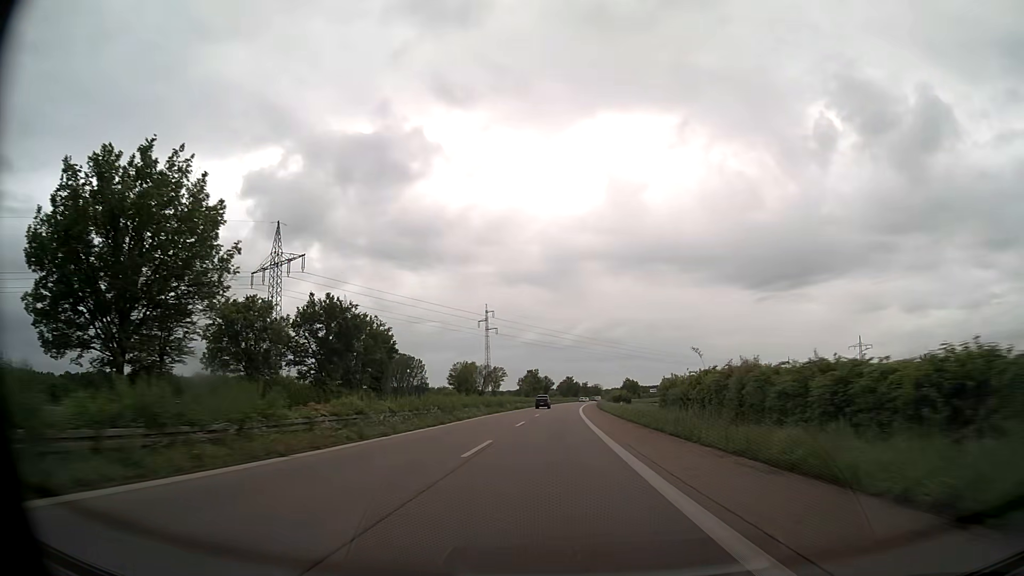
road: trunk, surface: asphalt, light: Day
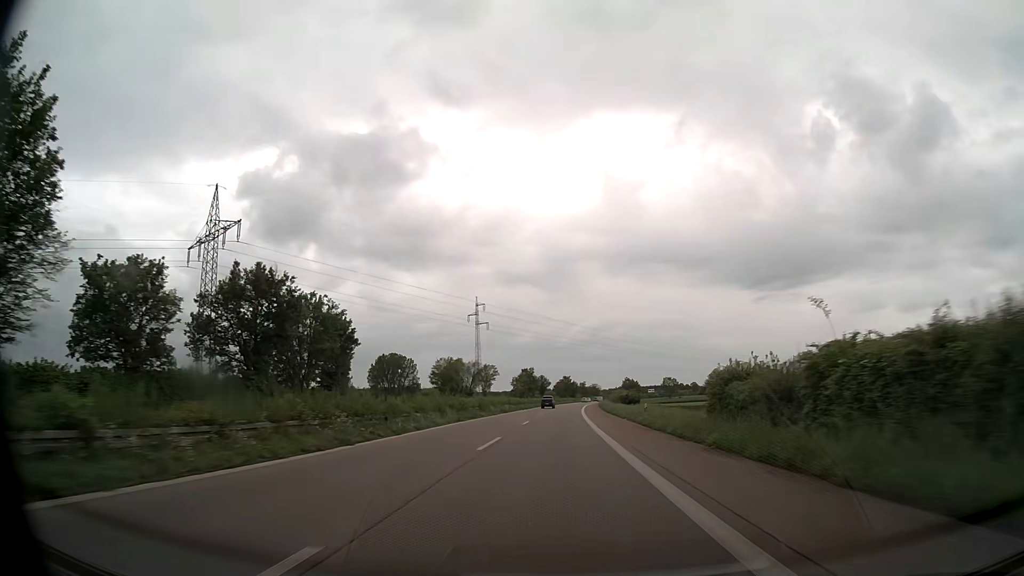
(0.0, +15.5) m; 0°
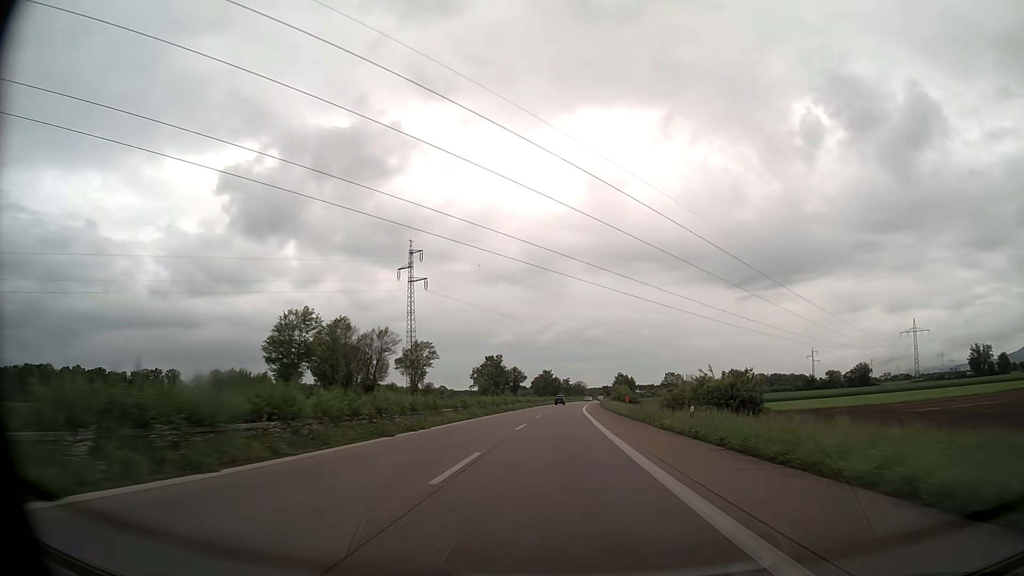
(+0.9, +61.9) m; +2°
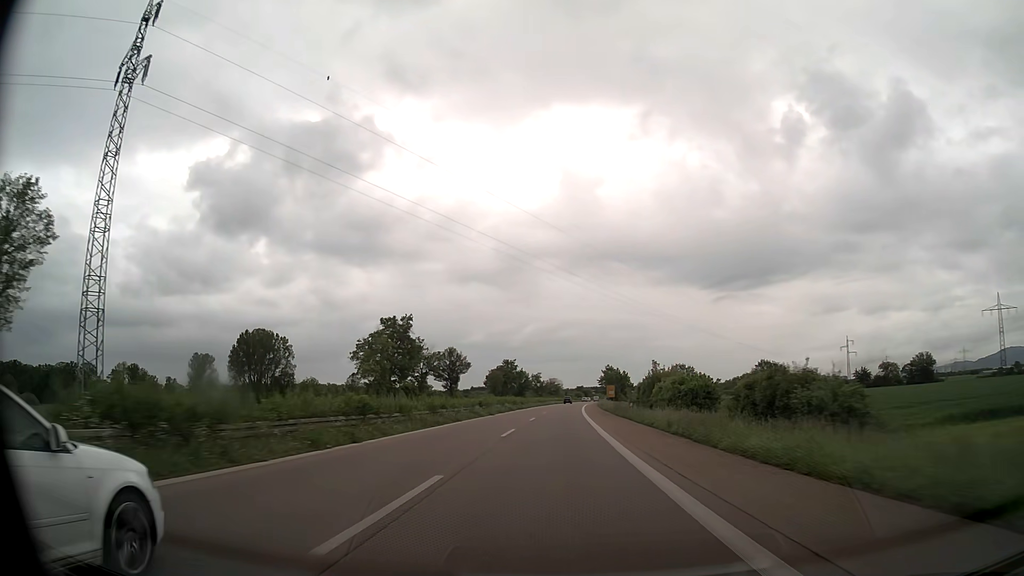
(+1.7, +77.3) m; +2°
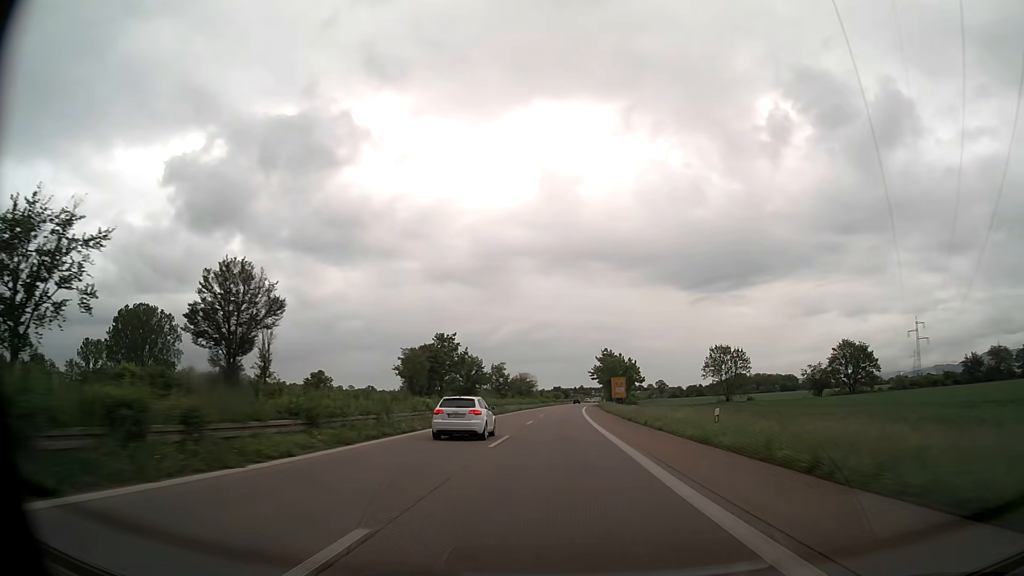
(+1.5, +77.3) m; +2°
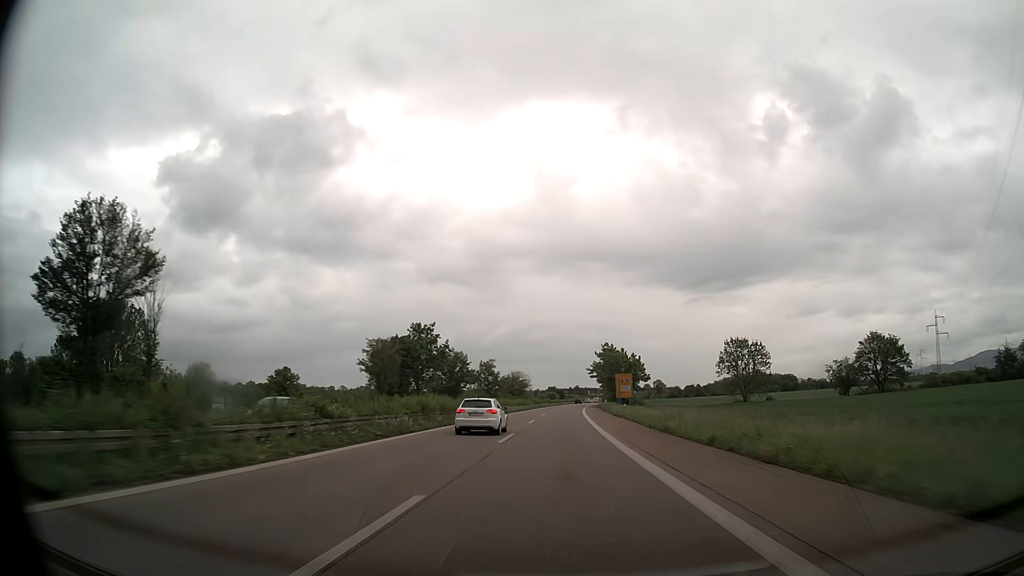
(+0.1, +15.5) m; 0°
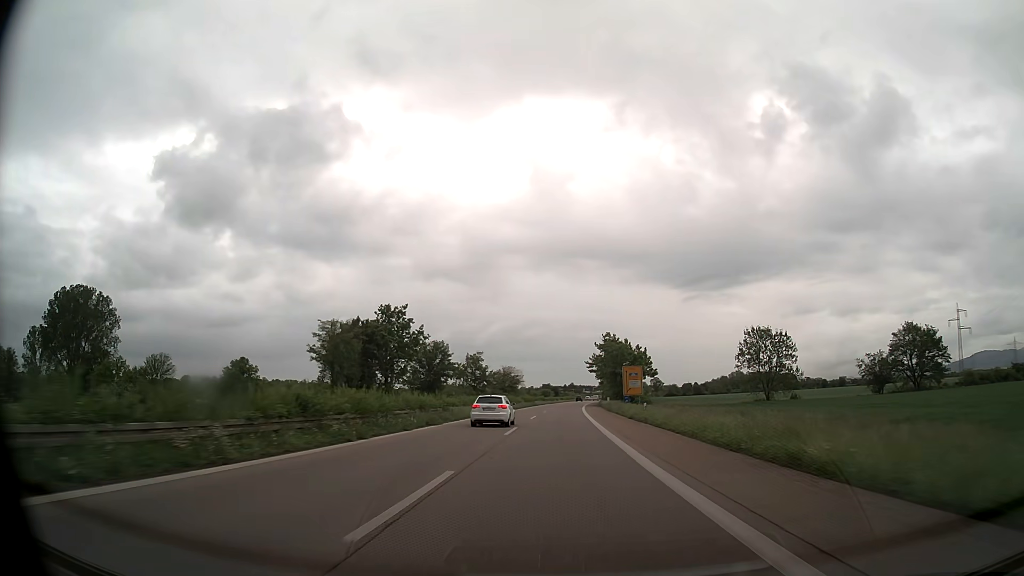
(+0.1, +15.5) m; +1°
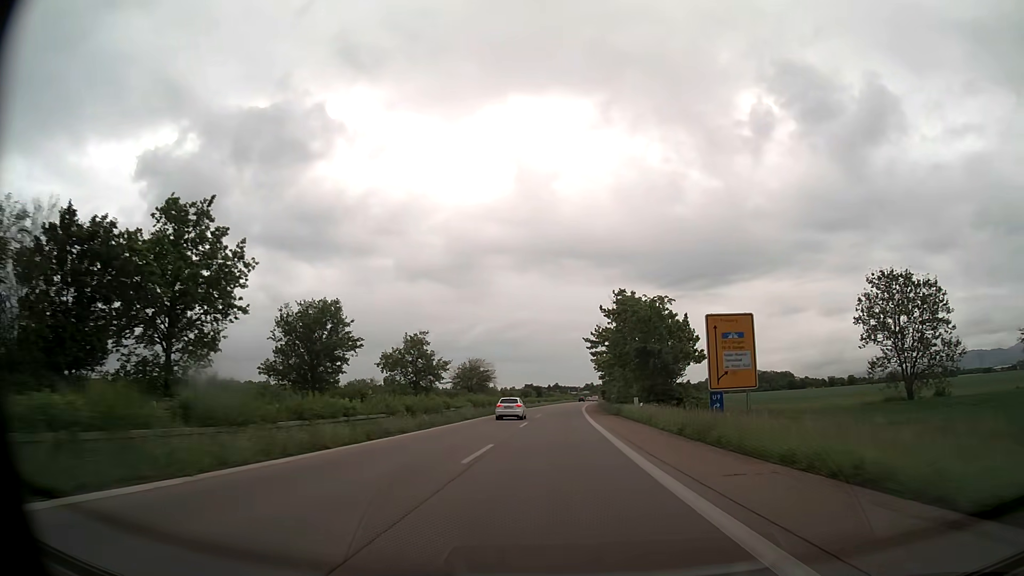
(+0.6, +46.4) m; +1°
(0, +10) (0, +20) (0, +30) (0, +40) (+1, +50) (+1, +60) (+1, +70) (+2, +80) (+2, +90) (+2, +100) m
